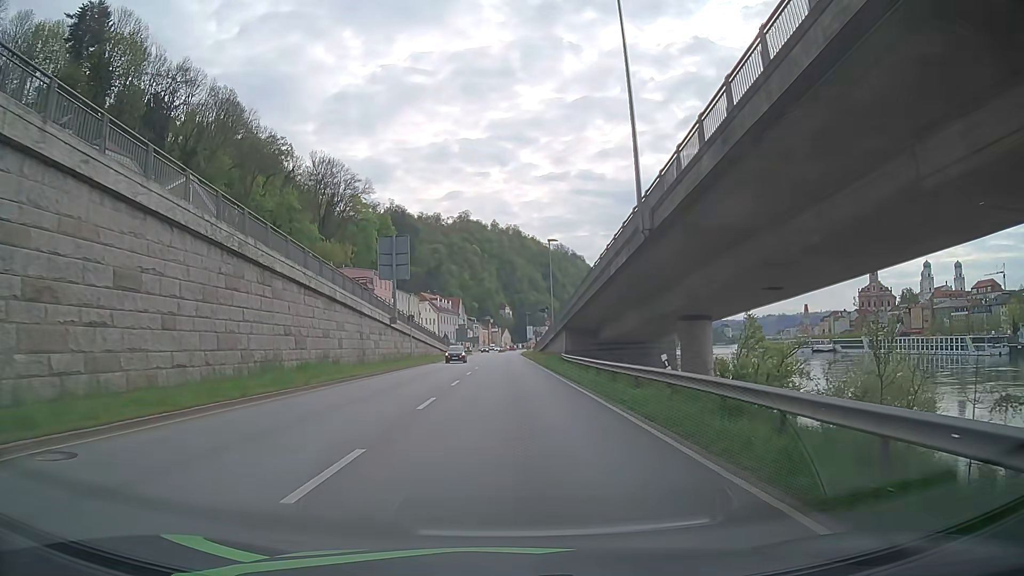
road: primary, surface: asphalt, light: Day
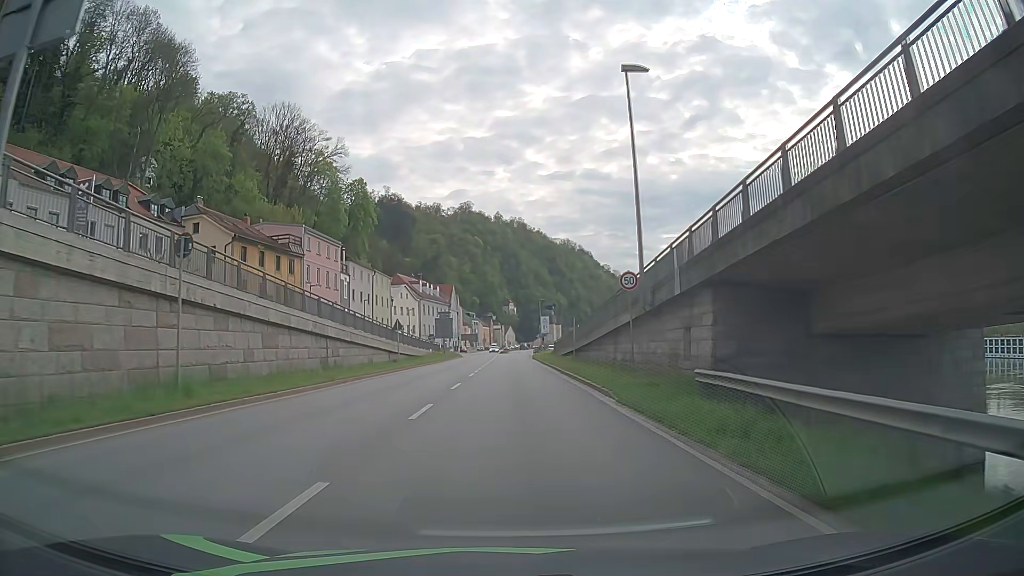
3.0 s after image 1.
(0.0, +38.3) m; 0°
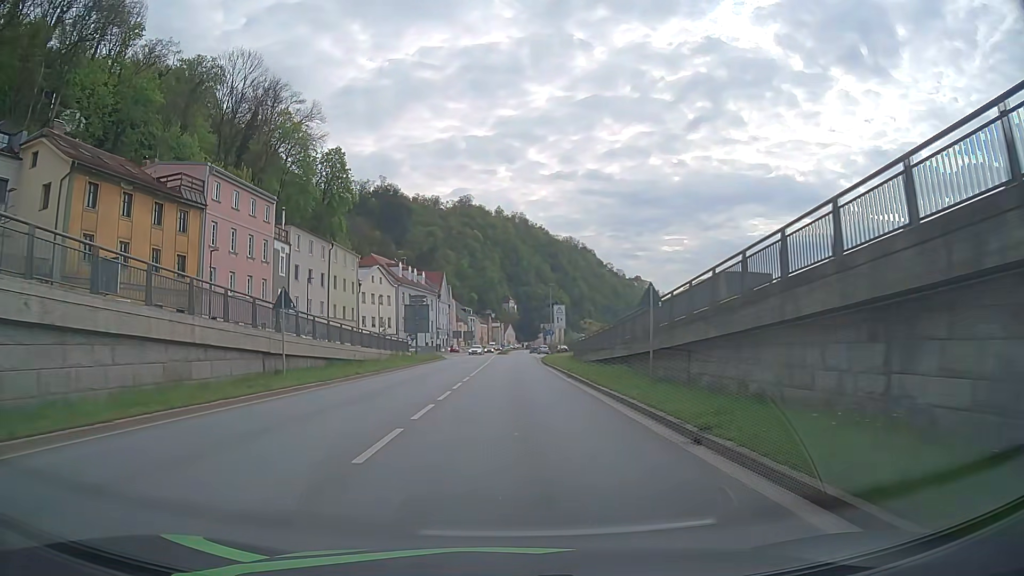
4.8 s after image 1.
(-0.1, +23.0) m; 0°
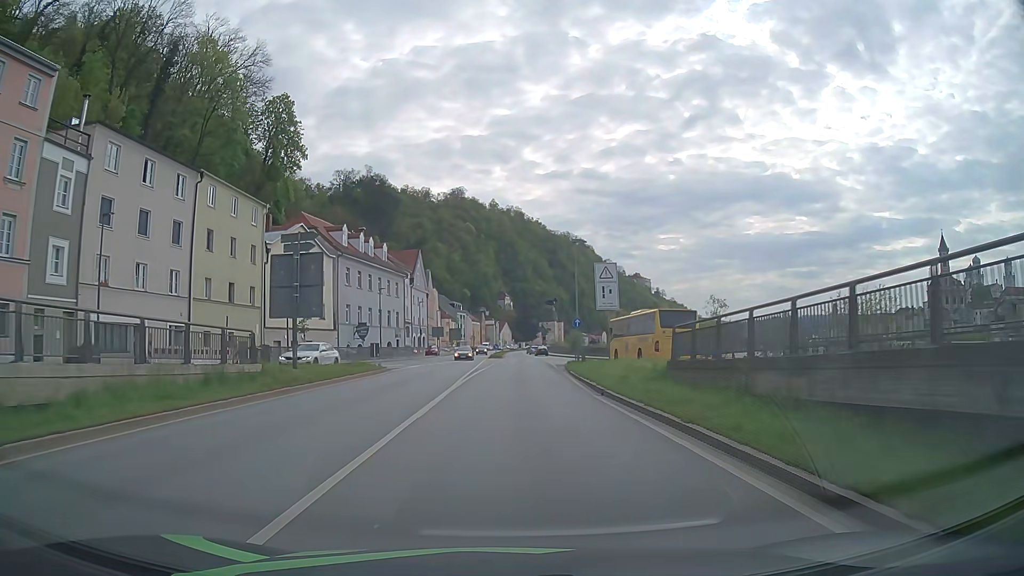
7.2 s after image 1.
(0.0, +30.5) m; 0°
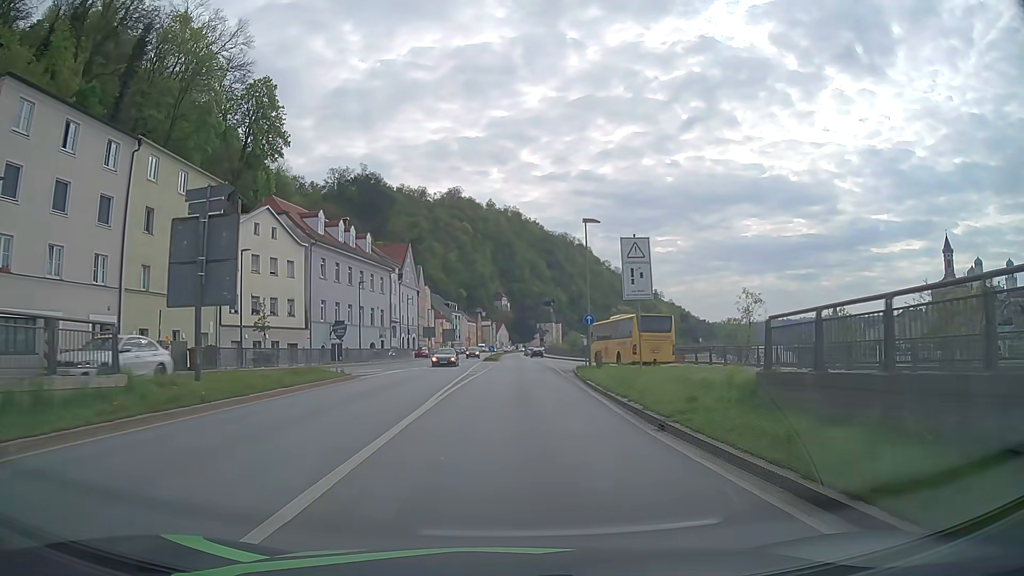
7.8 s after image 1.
(0.0, +7.6) m; 0°
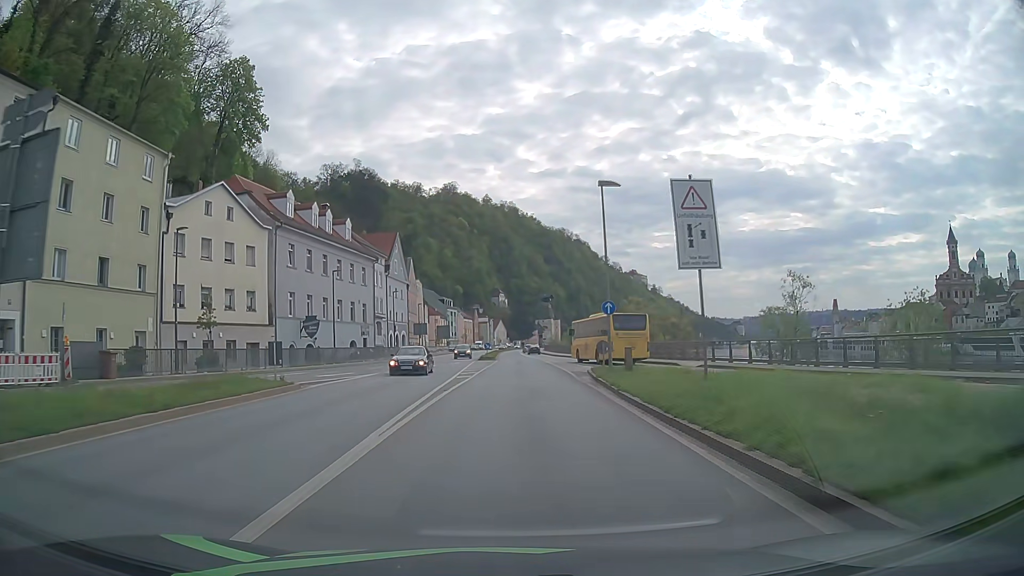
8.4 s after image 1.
(0.0, +7.6) m; 0°
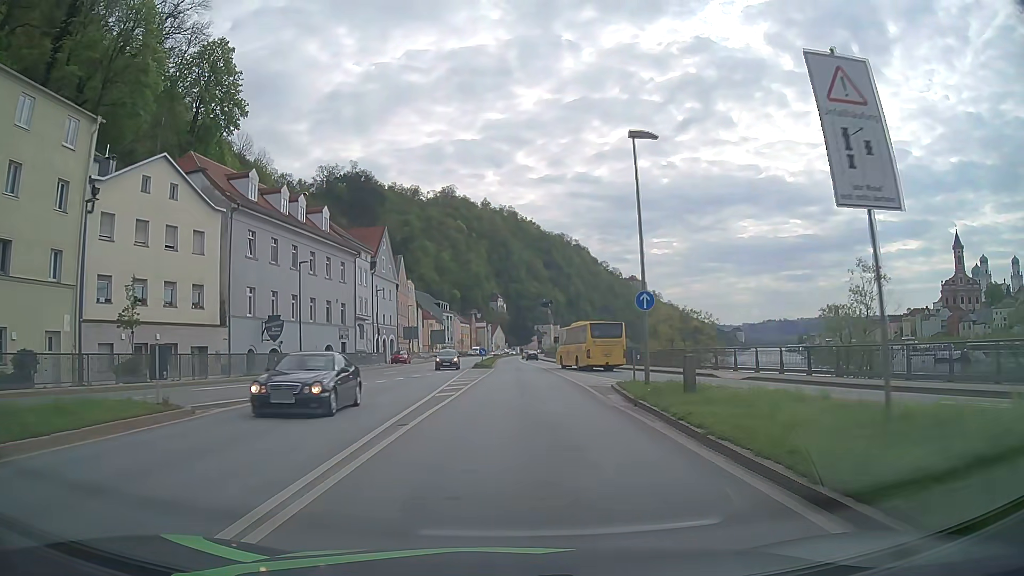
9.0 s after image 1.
(0.0, +7.6) m; 0°
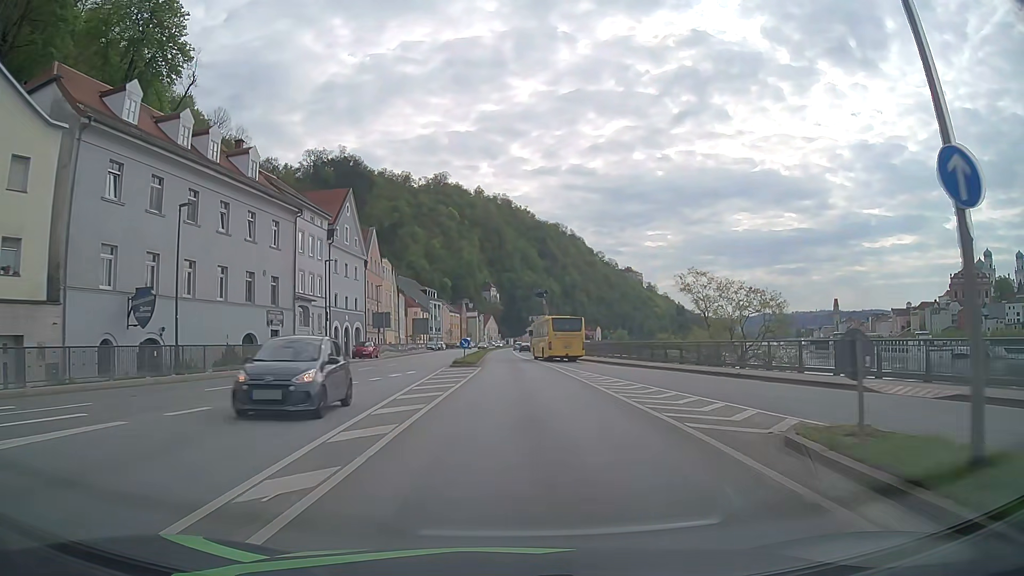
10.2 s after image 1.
(0.0, +15.2) m; +1°
(0, +10) (0, +20) (0, +30) (0, +40) (0, +50) (0, +60) (-1, +70) (-1, +80) (-1, +90) (-1, +100) m
